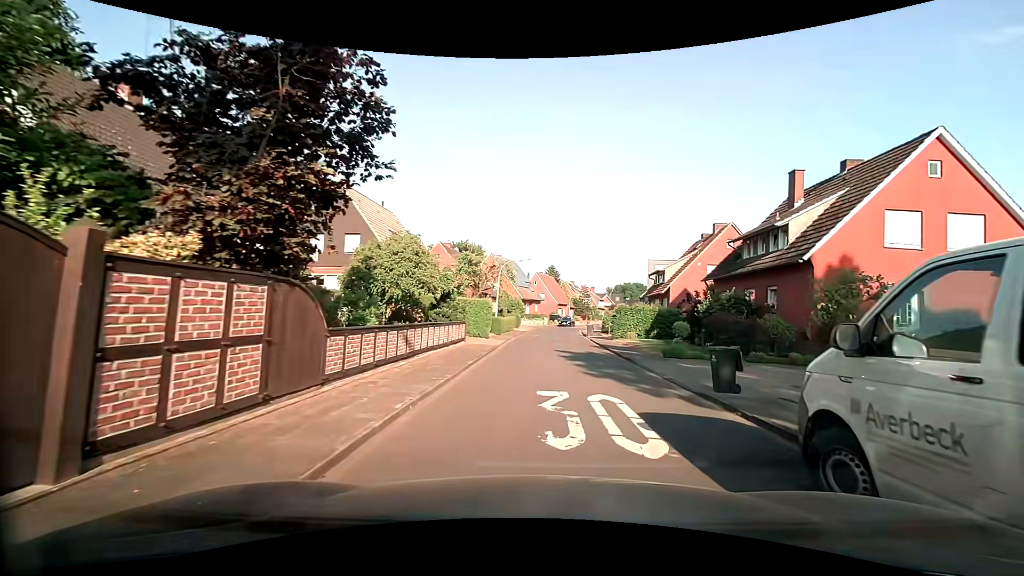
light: Day
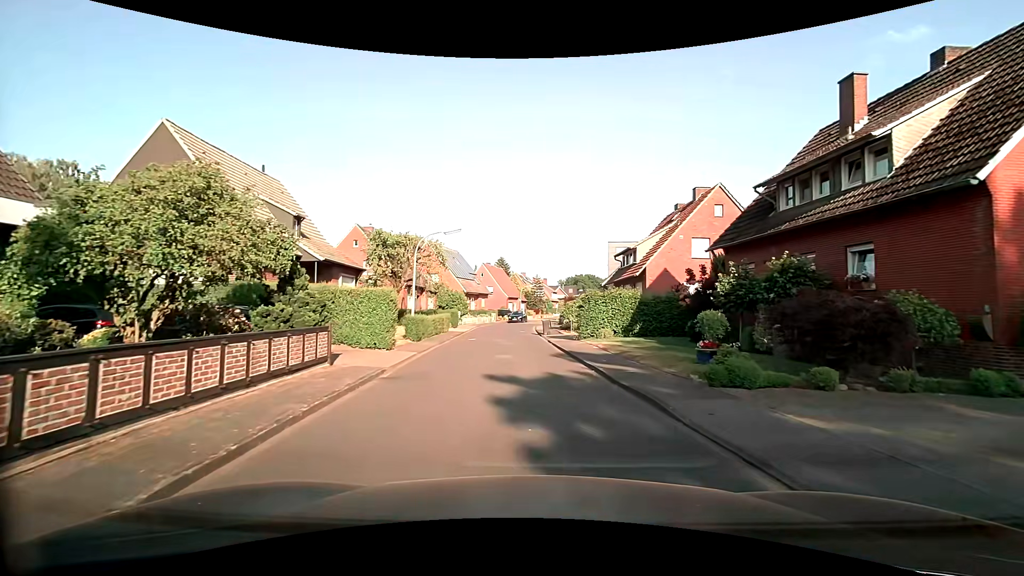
(+0.9, +10.1) m; +7°
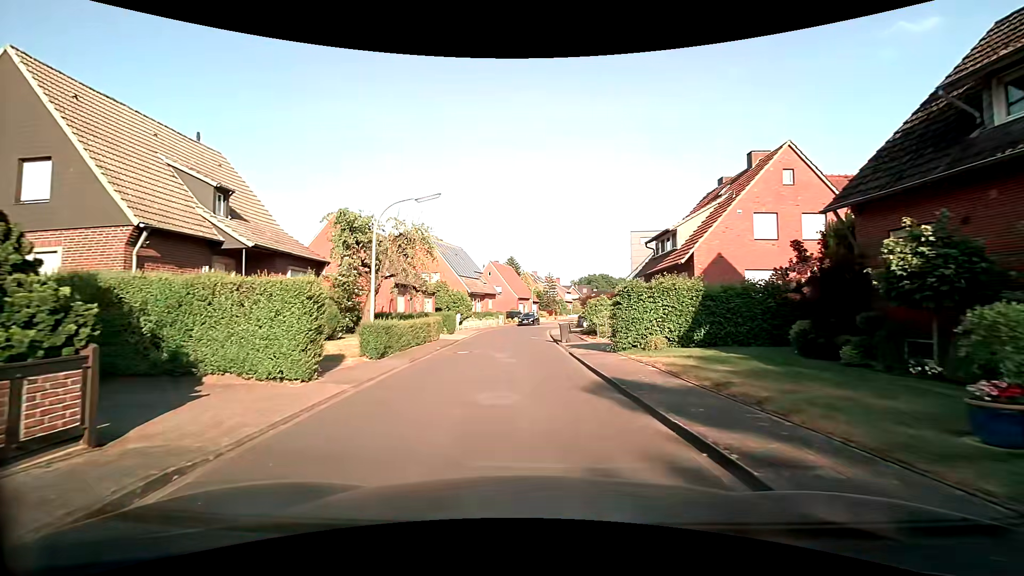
(-0.1, +7.3) m; -2°
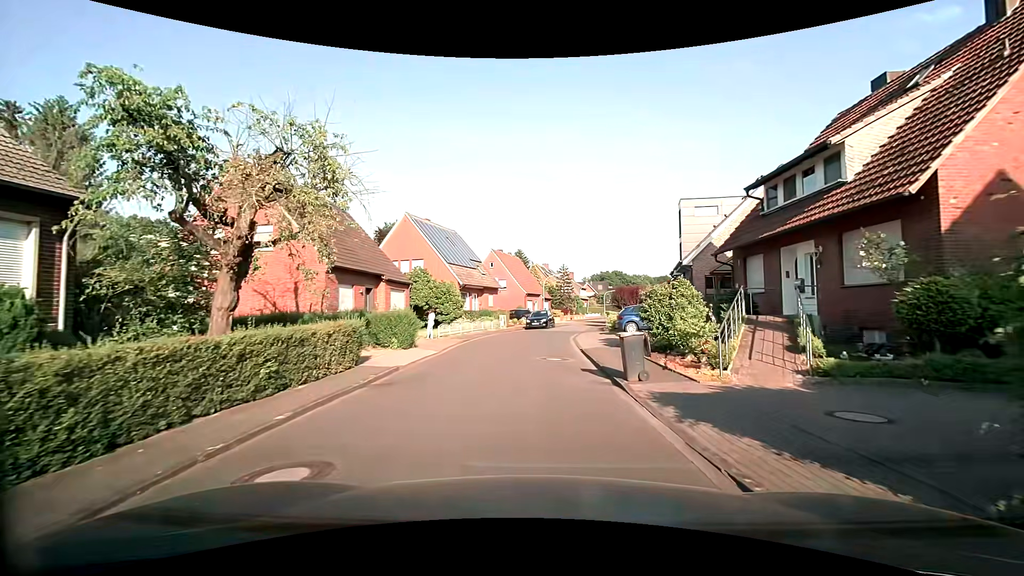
(-0.3, +13.8) m; -1°
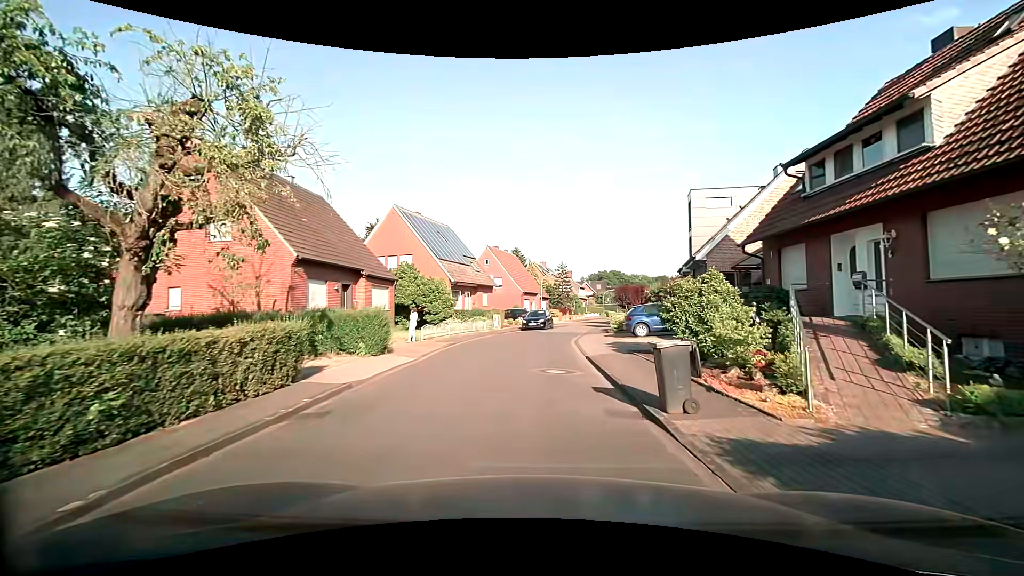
(0.0, +3.0) m; 0°
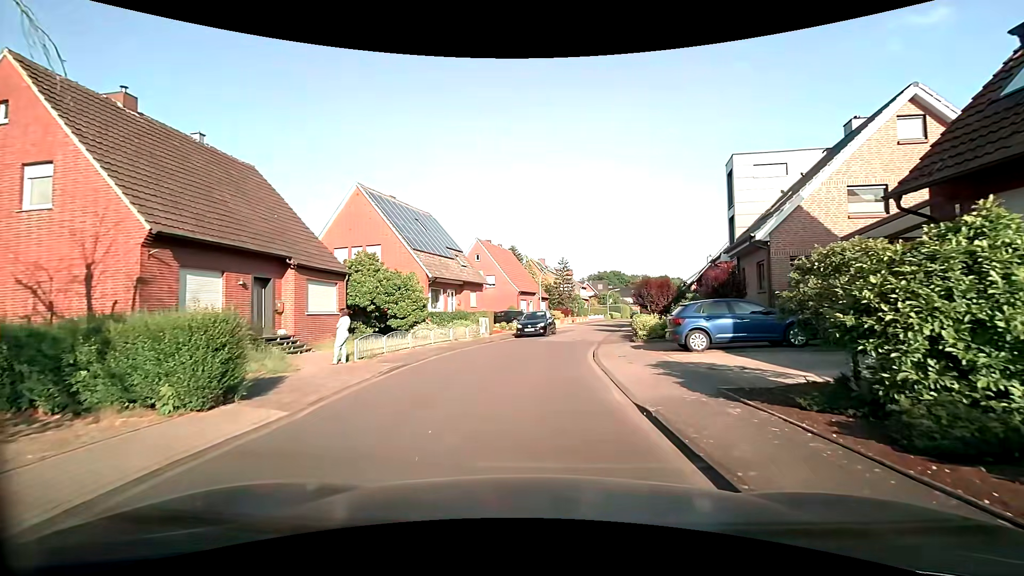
(+0.2, +7.7) m; +1°
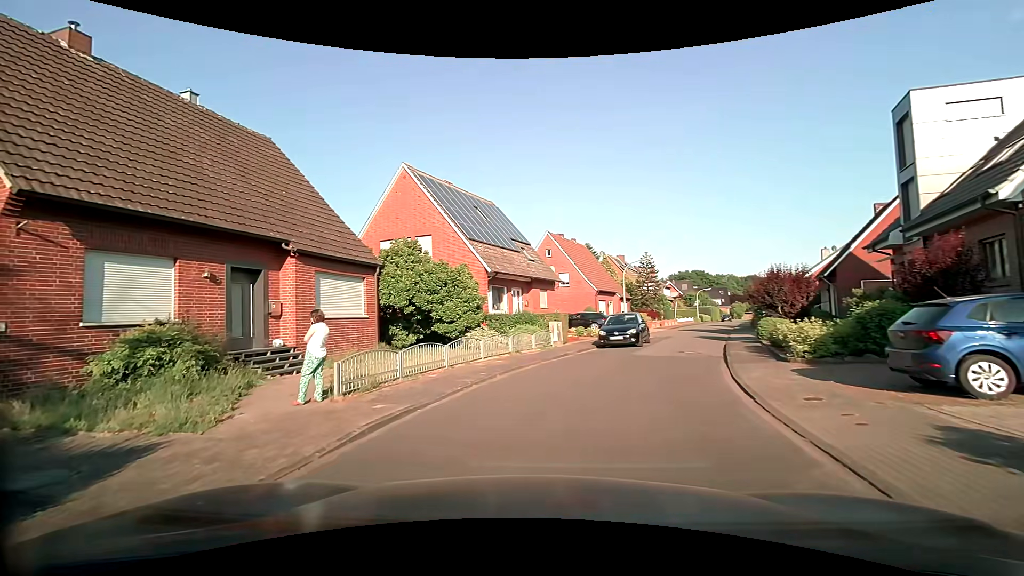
(-0.2, +6.1) m; -8°
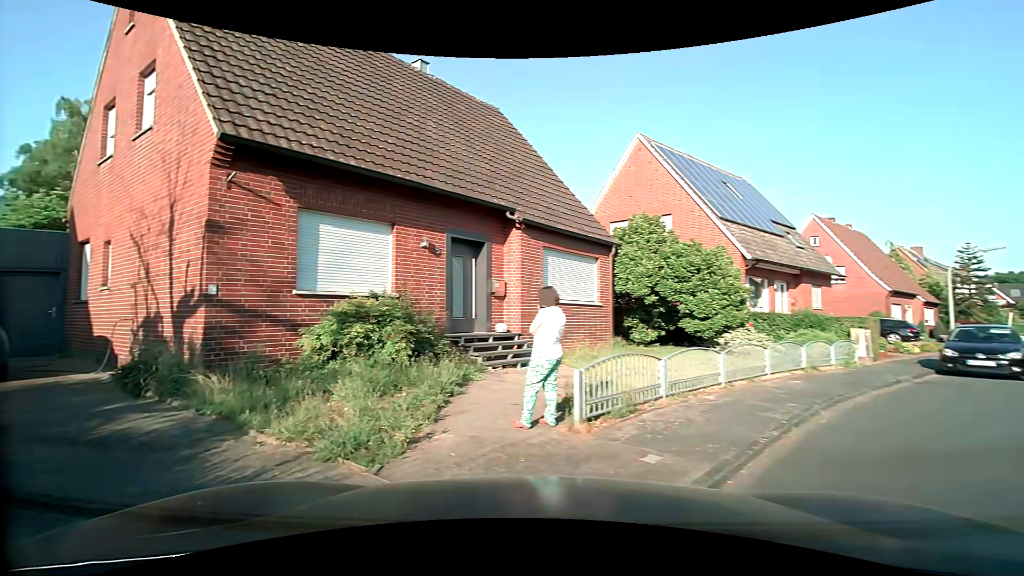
(-0.6, +3.4) m; -24°
